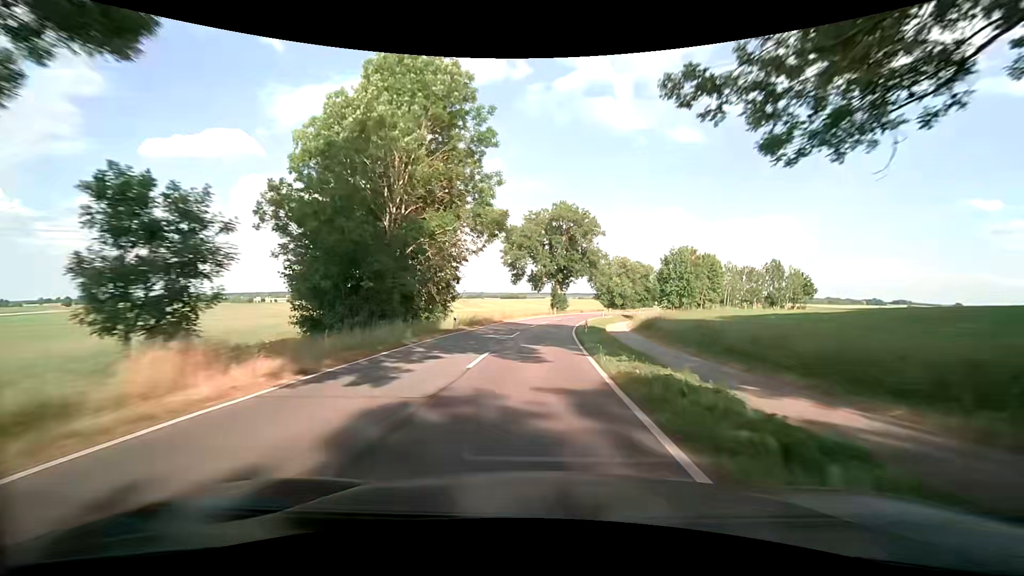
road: tertiary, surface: asphalt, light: Day
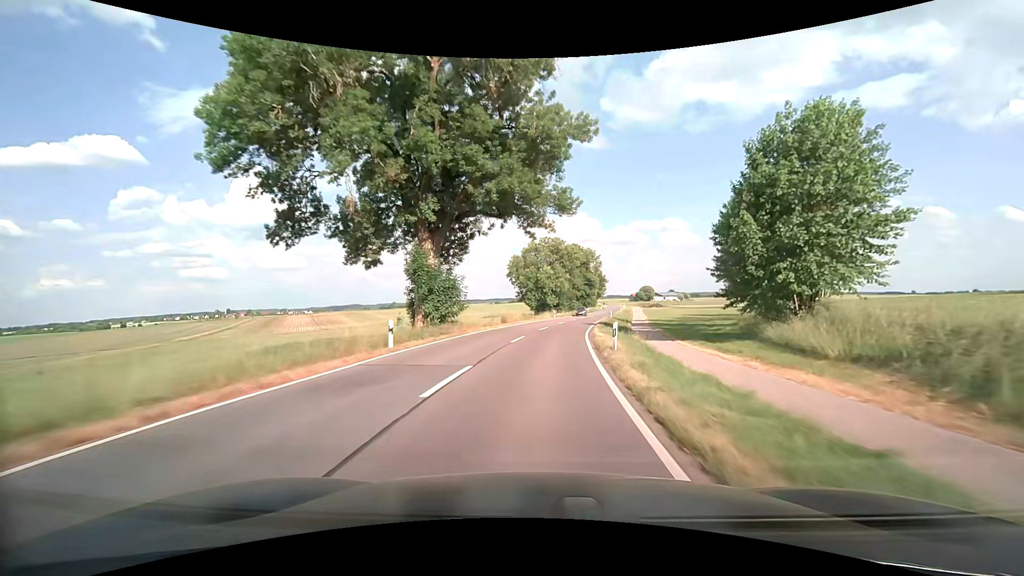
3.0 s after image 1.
(+4.8, +61.8) m; +10°
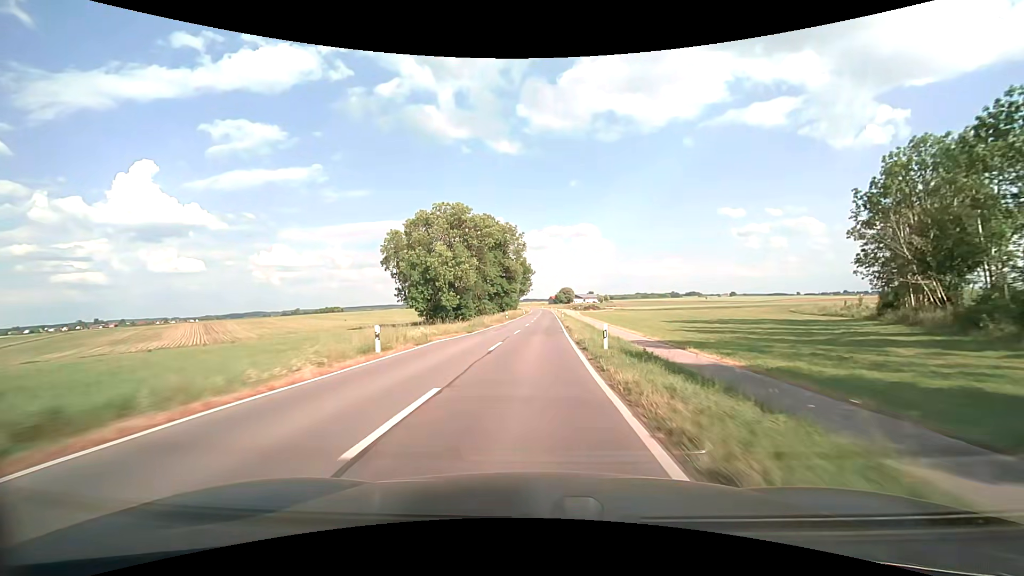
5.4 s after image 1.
(+4.5, +50.5) m; +9°
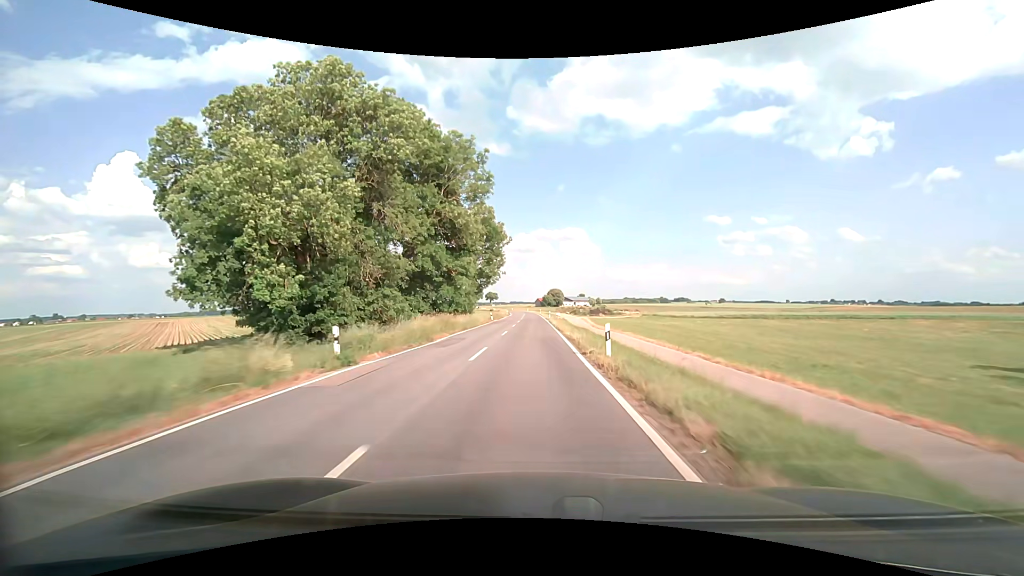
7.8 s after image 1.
(+1.2, +52.4) m; +2°
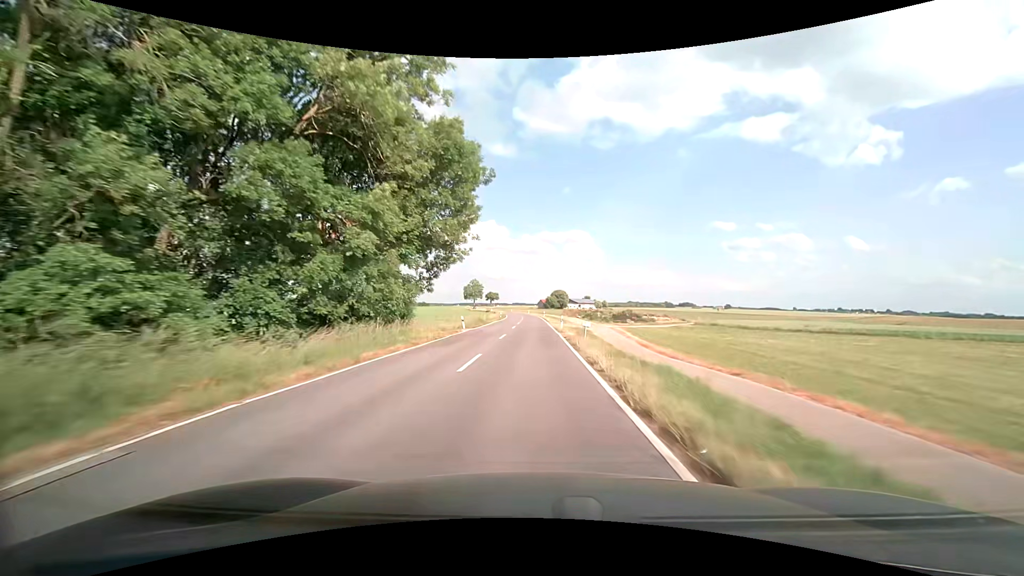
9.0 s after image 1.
(-0.1, +26.7) m; 0°
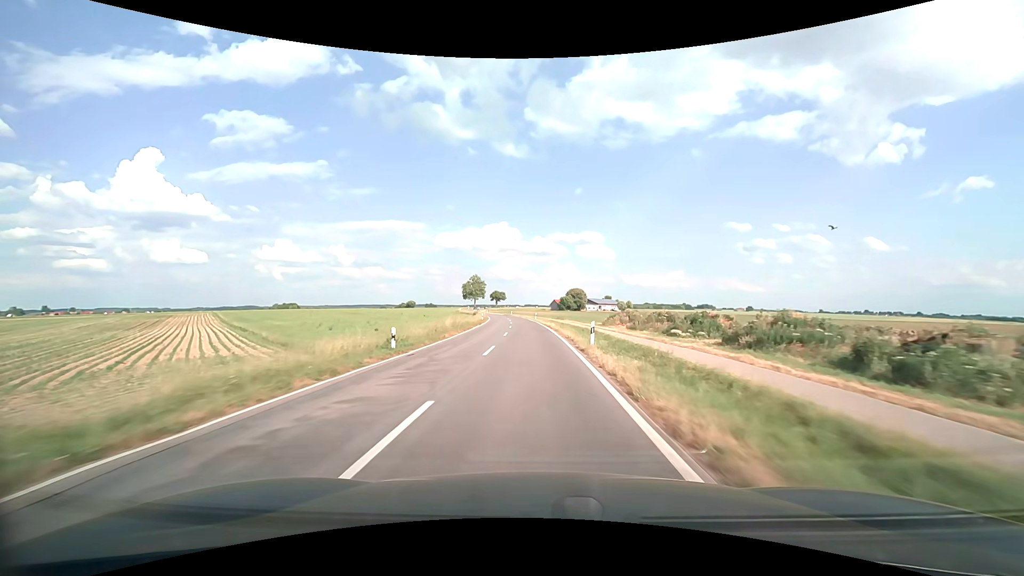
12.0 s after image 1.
(-0.4, +68.2) m; -1°
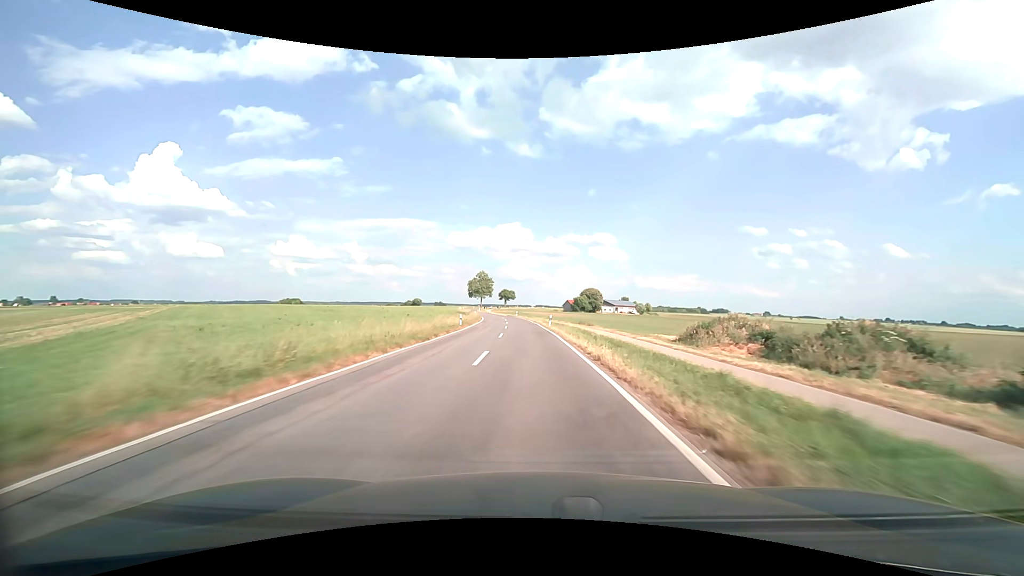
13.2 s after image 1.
(-0.3, +28.0) m; -1°
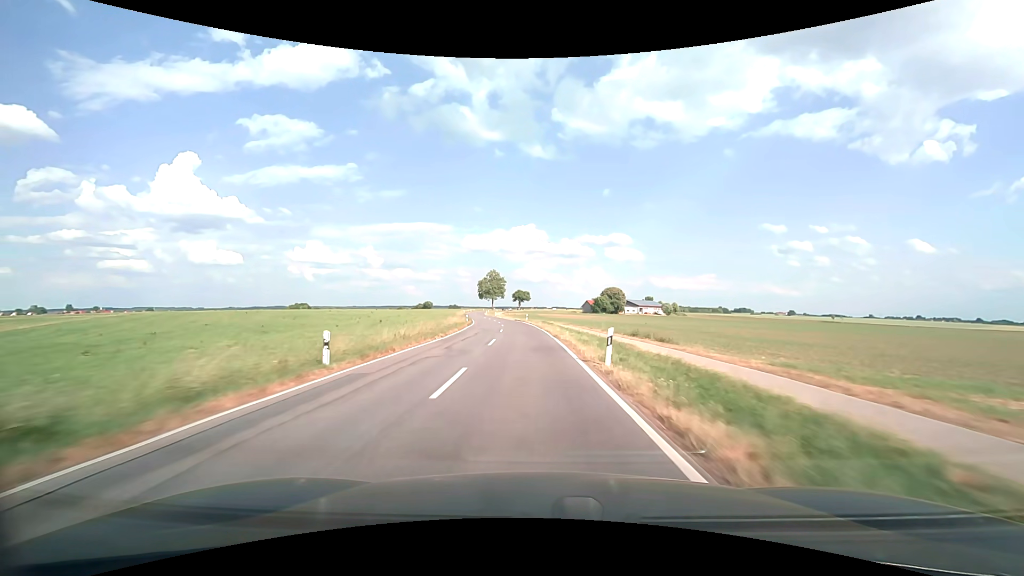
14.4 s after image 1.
(-0.3, +28.3) m; -2°
(0, +10) (0, +20) (-1, +30) (-1, +40) (-2, +50) (-3, +60) (-4, +70) (-6, +80) (-7, +90) (-9, +99) m
